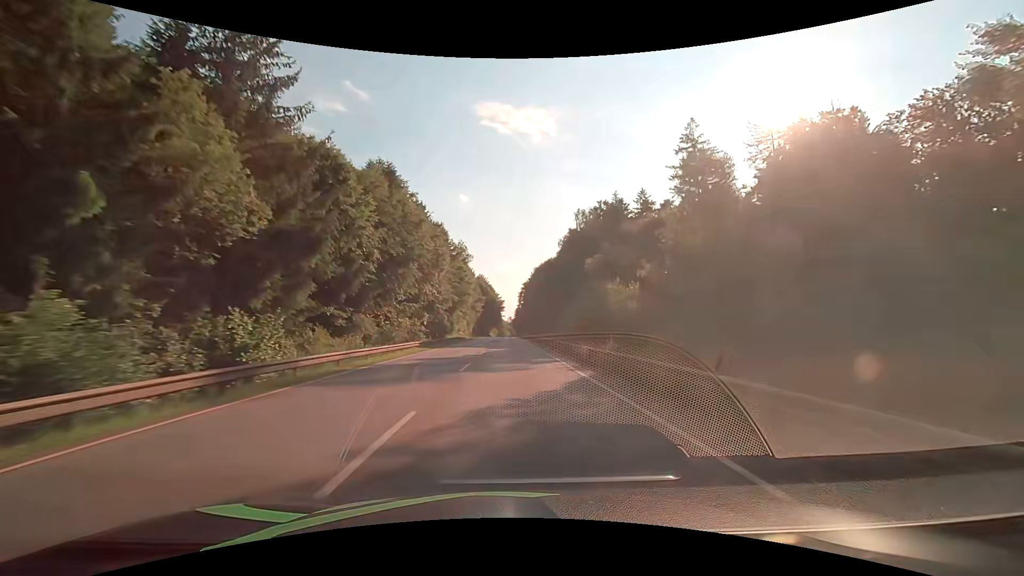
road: secondary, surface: asphalt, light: Day
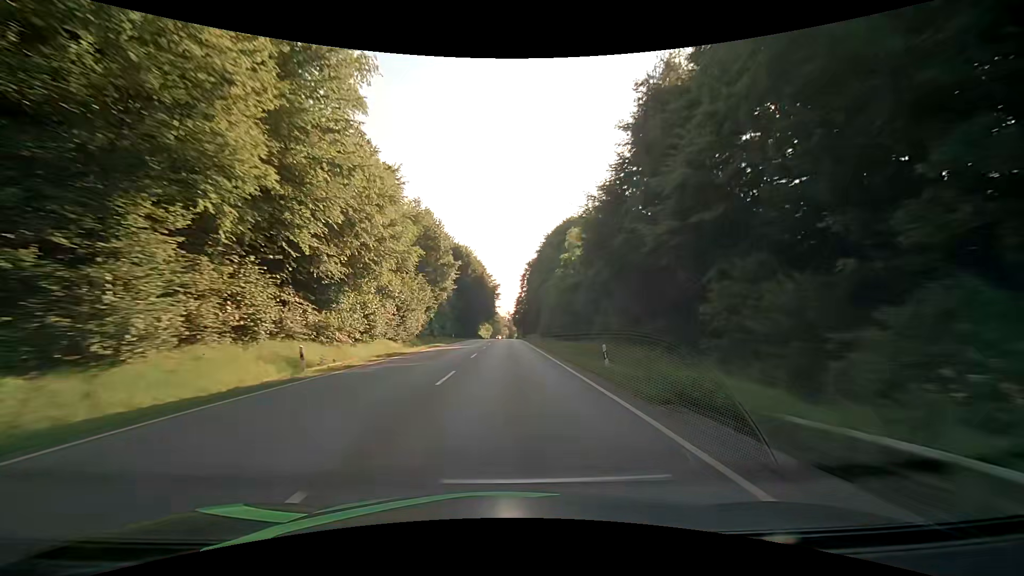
(+0.3, +76.8) m; 0°
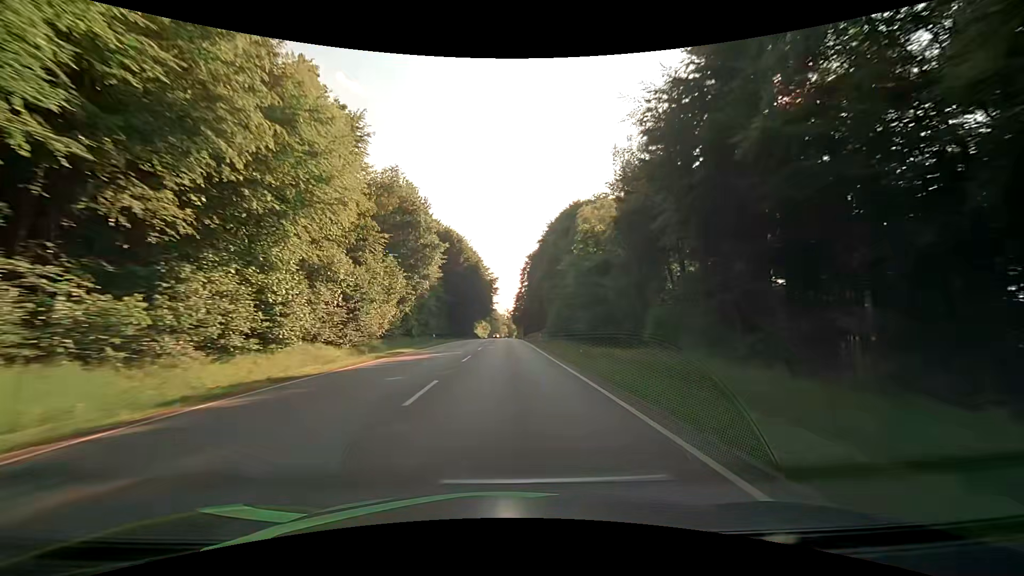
(+0.1, +15.6) m; 0°
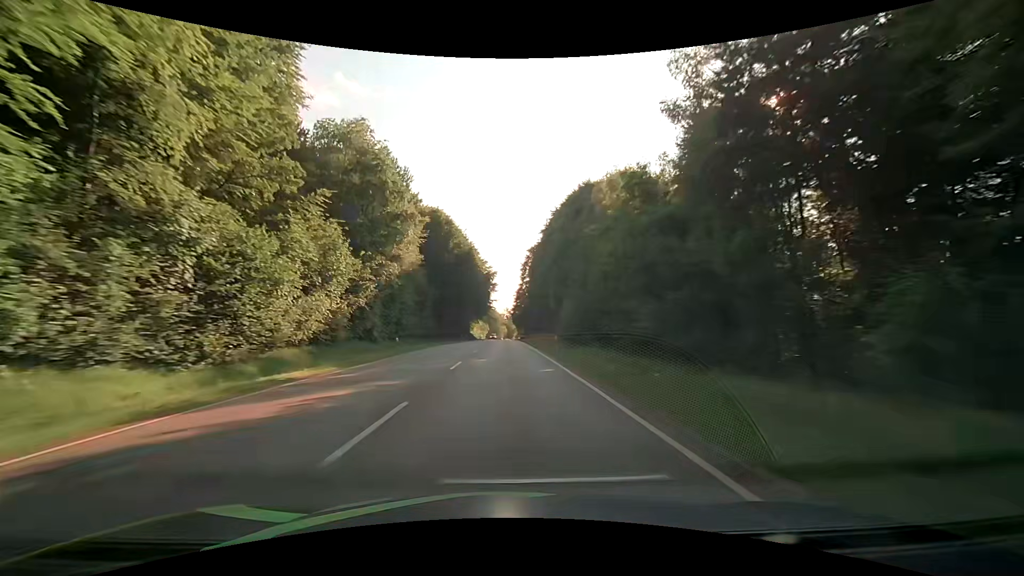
(+0.1, +15.6) m; 0°
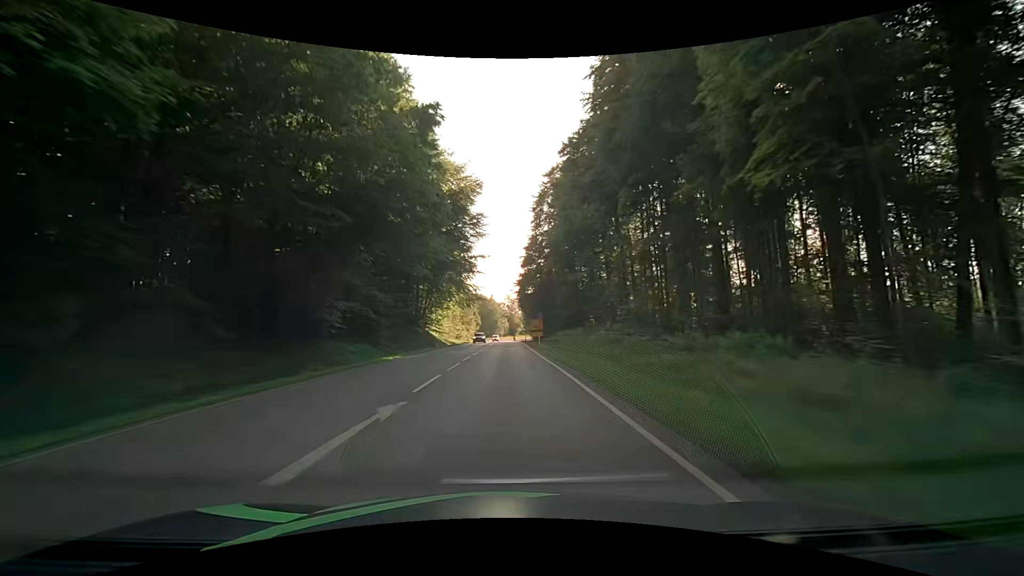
(+0.1, +78.6) m; 0°
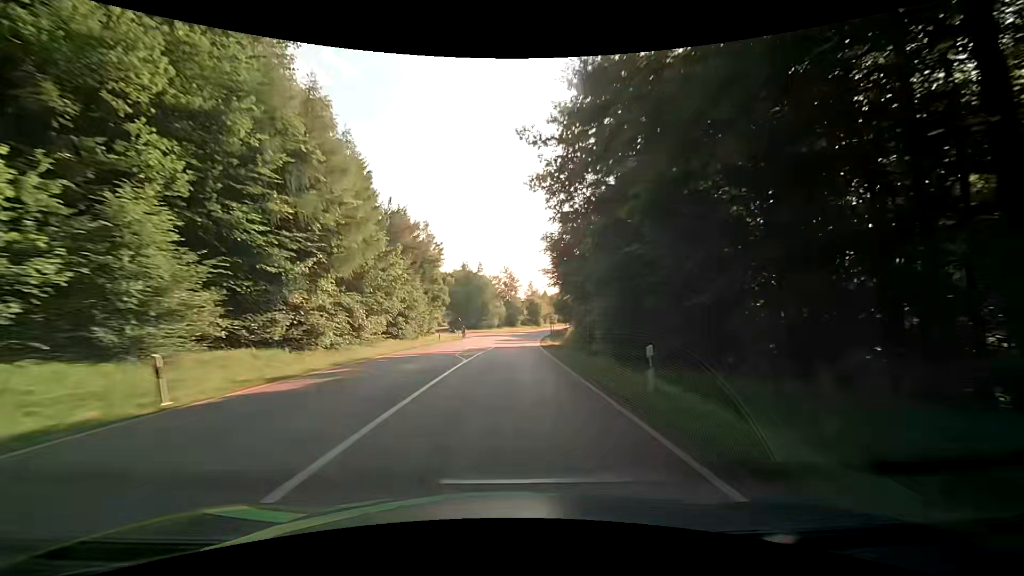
(-0.1, +76.0) m; 0°
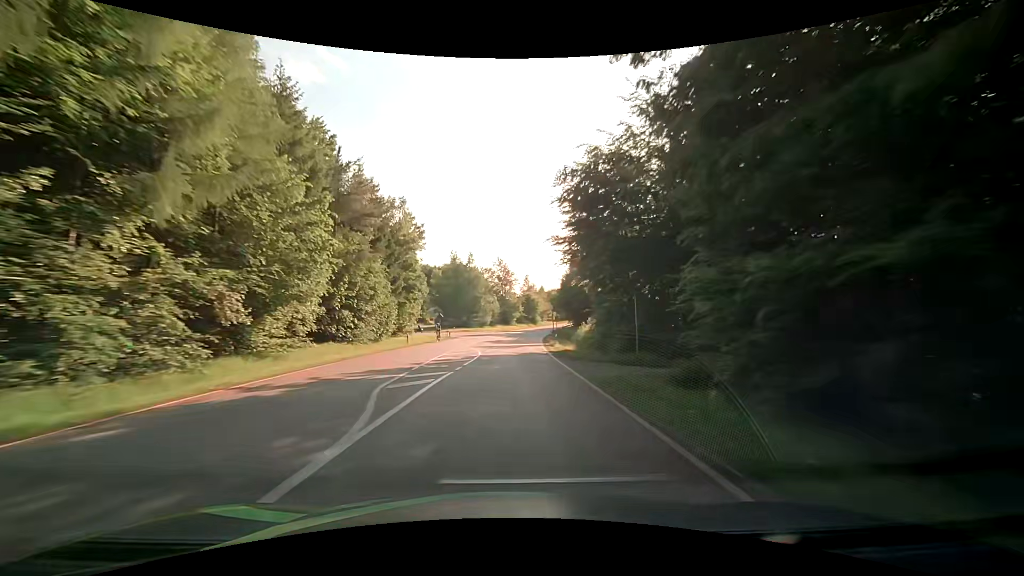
(0.0, +14.7) m; 0°
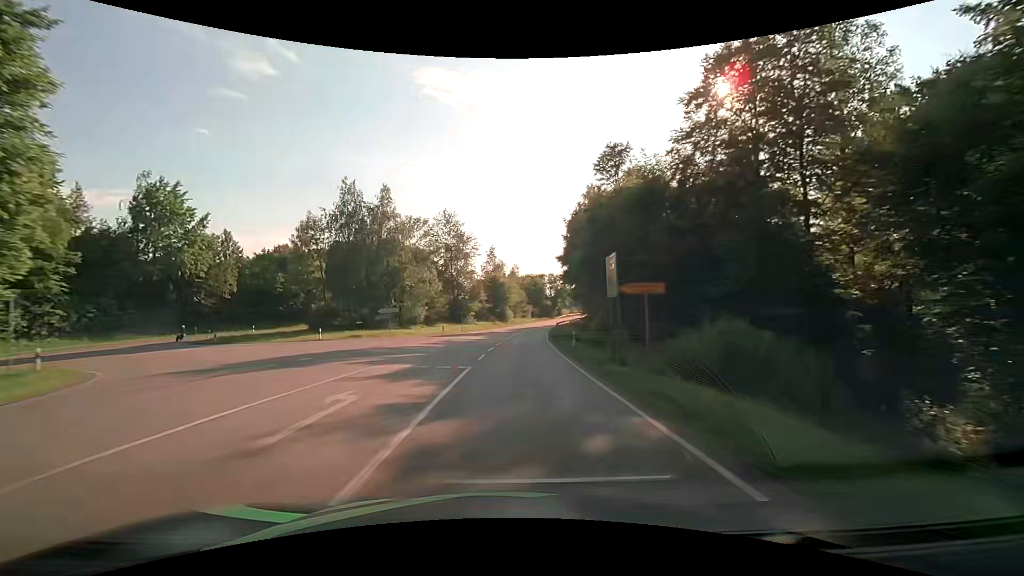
(+1.9, +58.1) m; +4°
(0, +10) (0, +20) (+1, +30) (+1, +40) (+2, +50) (+3, +60) (+4, +70) (+5, +80) (+7, +90) (+9, +100) m
